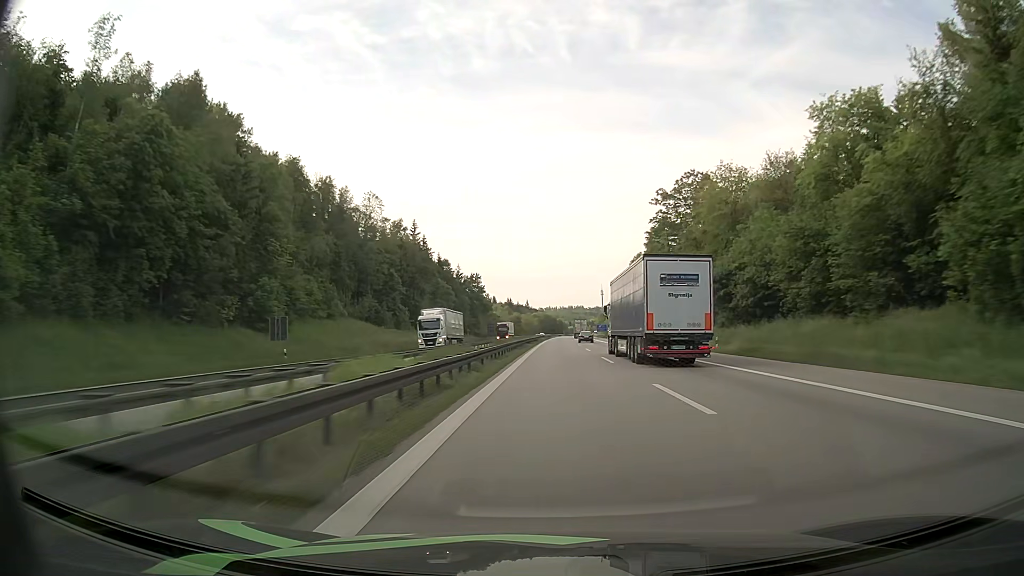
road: motorway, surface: asphalt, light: Day
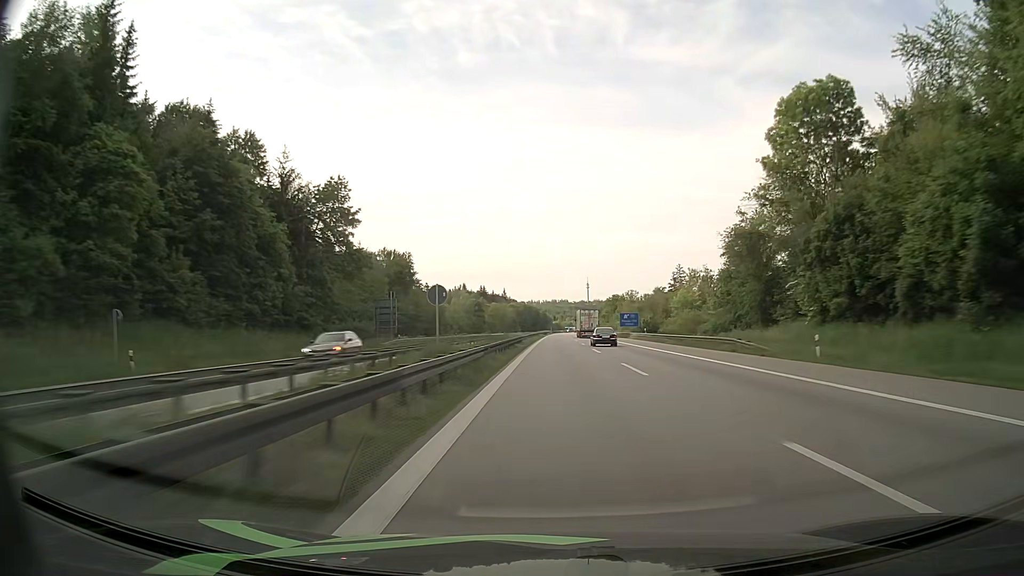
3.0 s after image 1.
(+1.6, +116.9) m; +2°
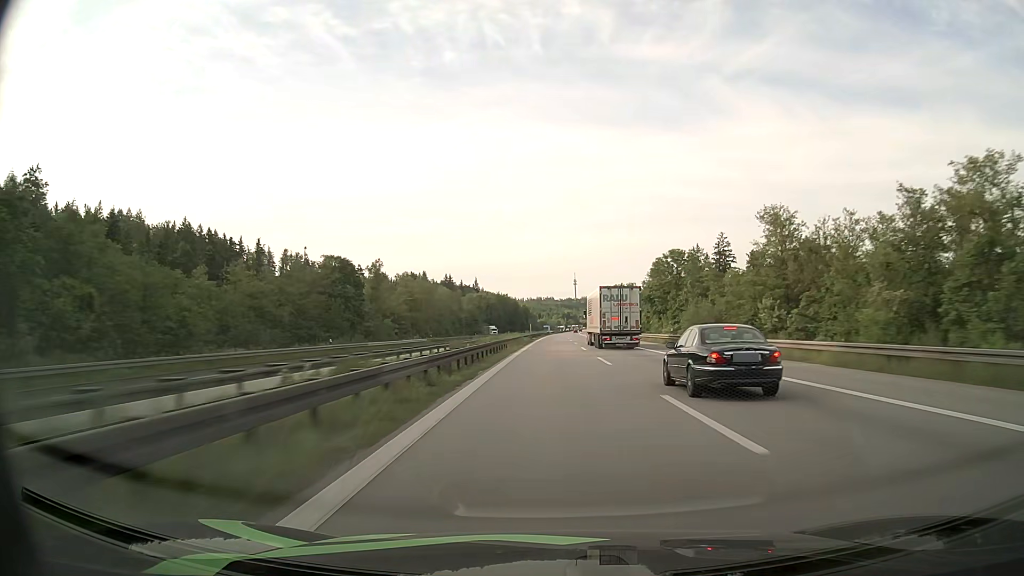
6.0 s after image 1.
(+1.7, +119.6) m; +1°
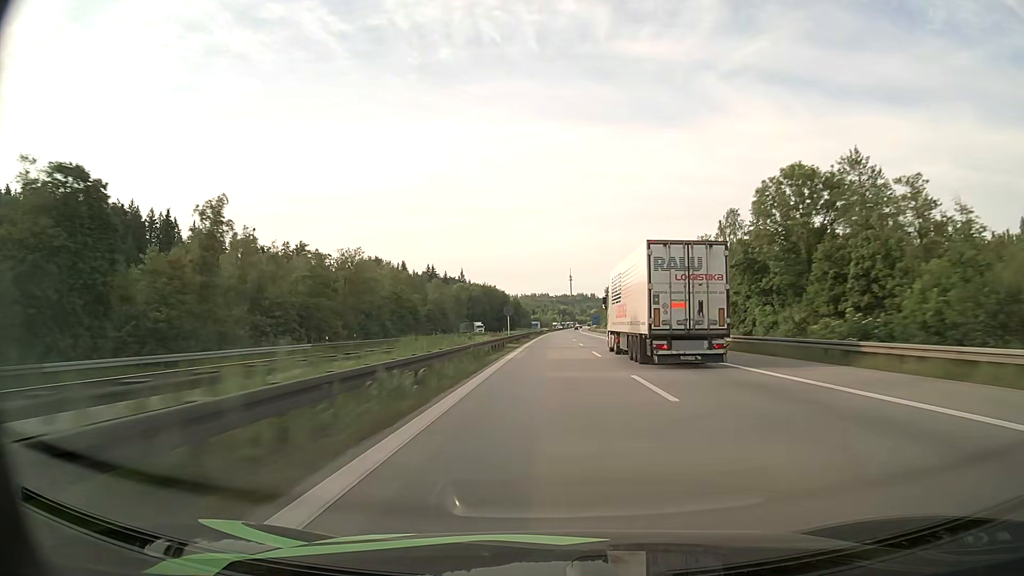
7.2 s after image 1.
(+0.2, +49.0) m; 0°
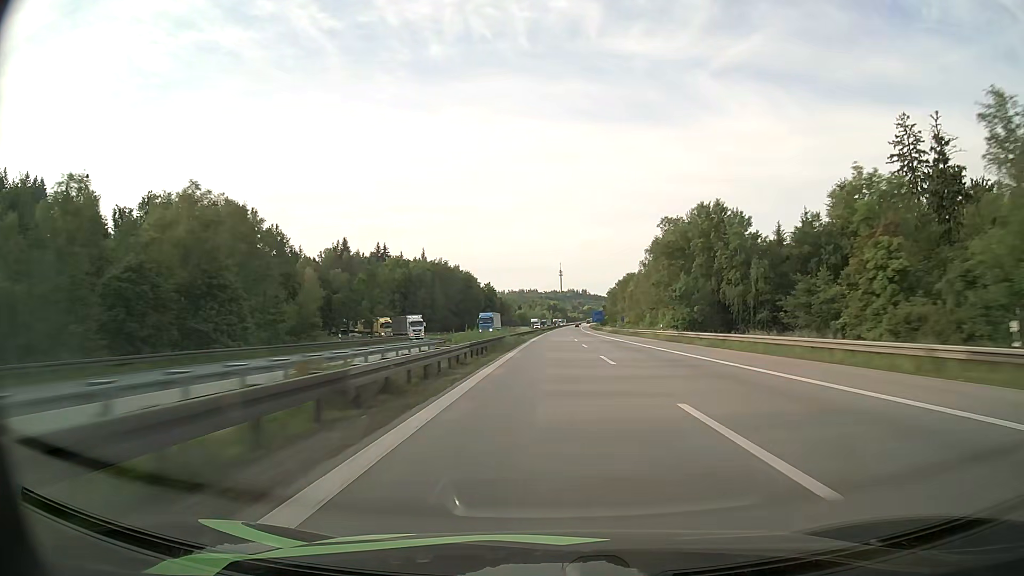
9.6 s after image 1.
(+0.8, +96.4) m; +1°
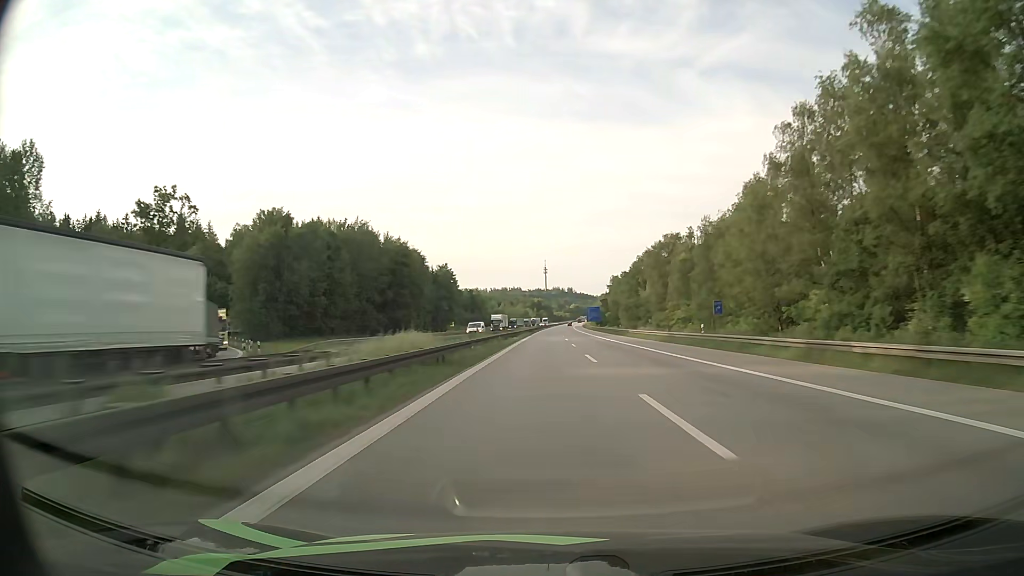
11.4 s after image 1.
(+0.7, +70.1) m; +1°
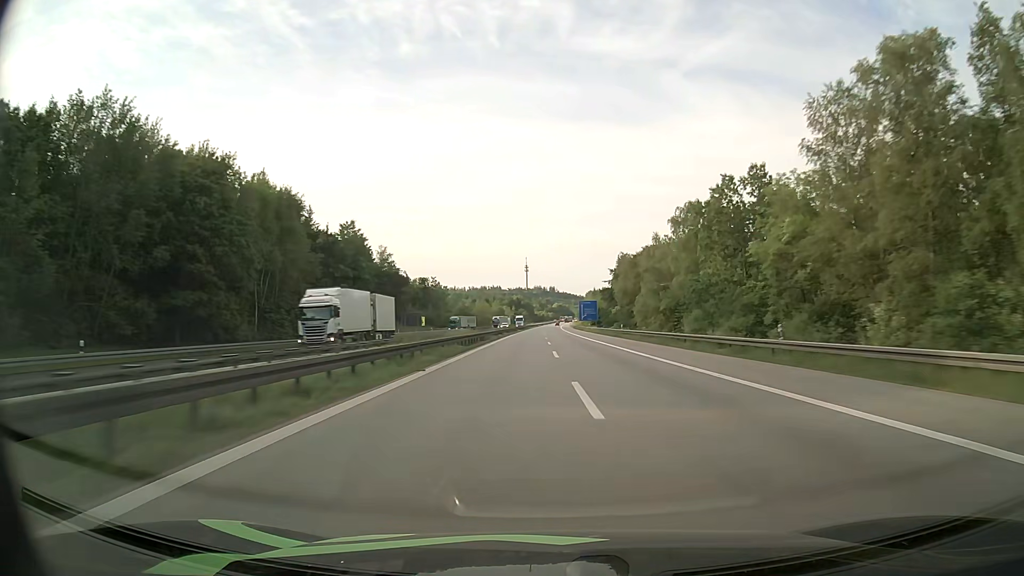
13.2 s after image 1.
(+0.7, +68.9) m; +1°
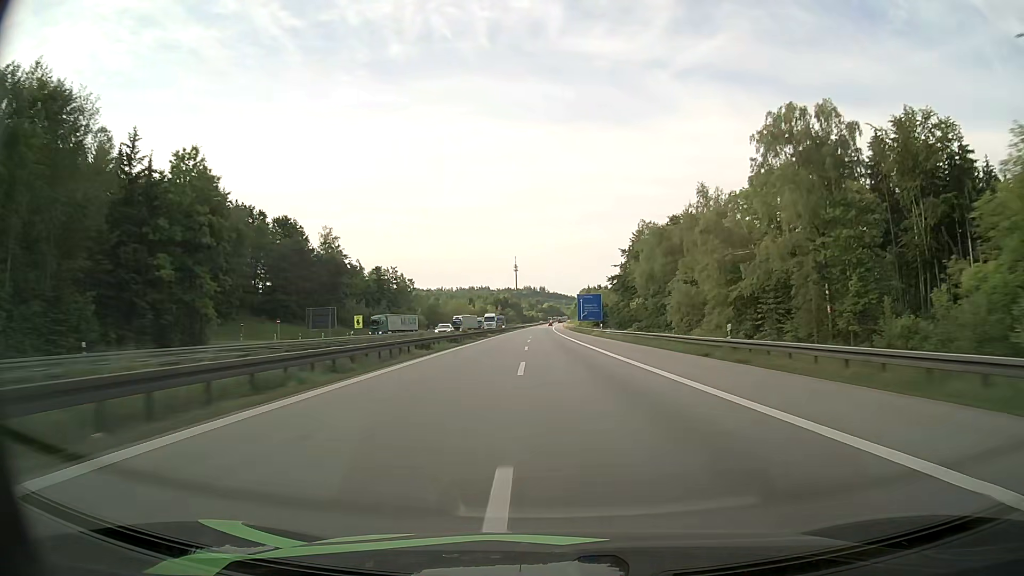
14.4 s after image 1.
(+0.4, +45.2) m; +1°
(0, +10) (0, +20) (0, +30) (0, +40) (0, +50) (0, +60) (0, +70) (0, +80) (0, +90) (0, +100) m
